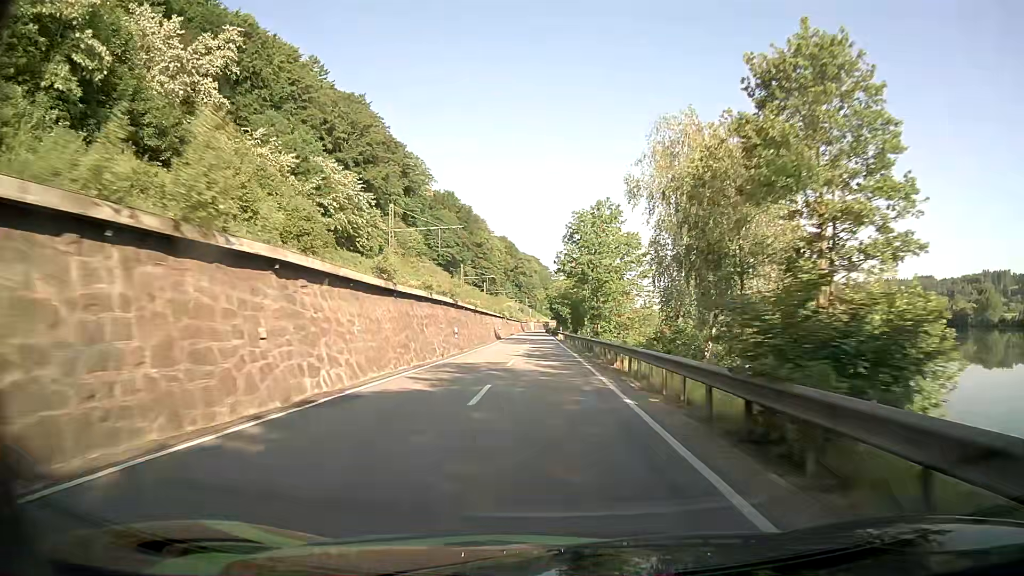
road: primary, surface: asphalt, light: Day
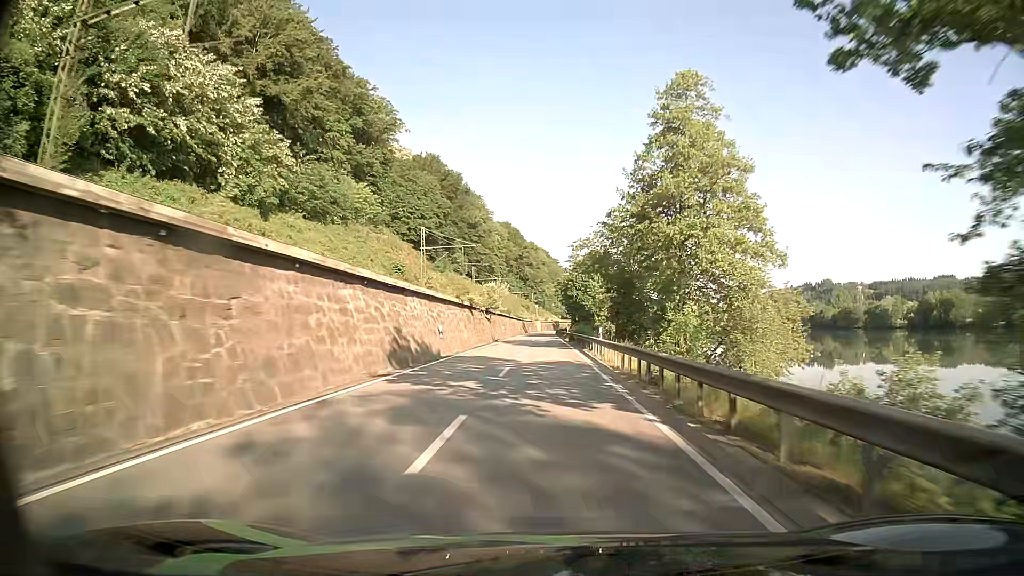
(-0.7, +53.3) m; -1°
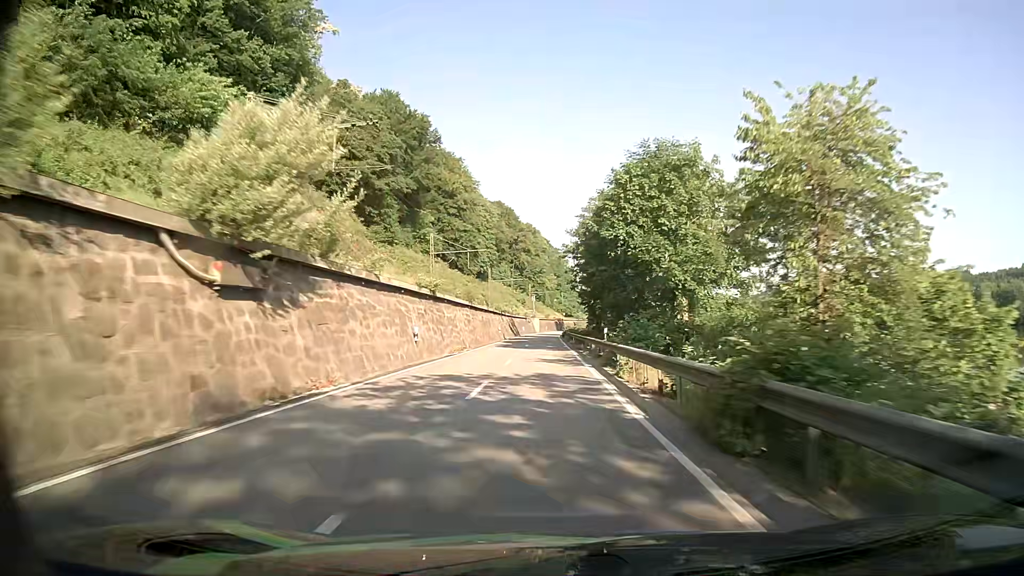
(-0.1, +53.5) m; 0°
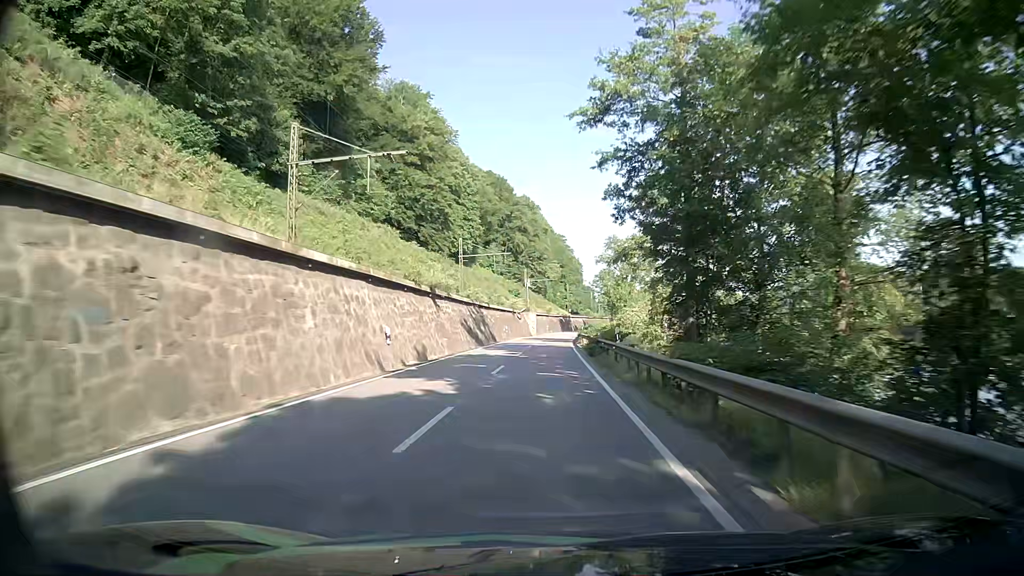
(+0.1, +53.3) m; 0°
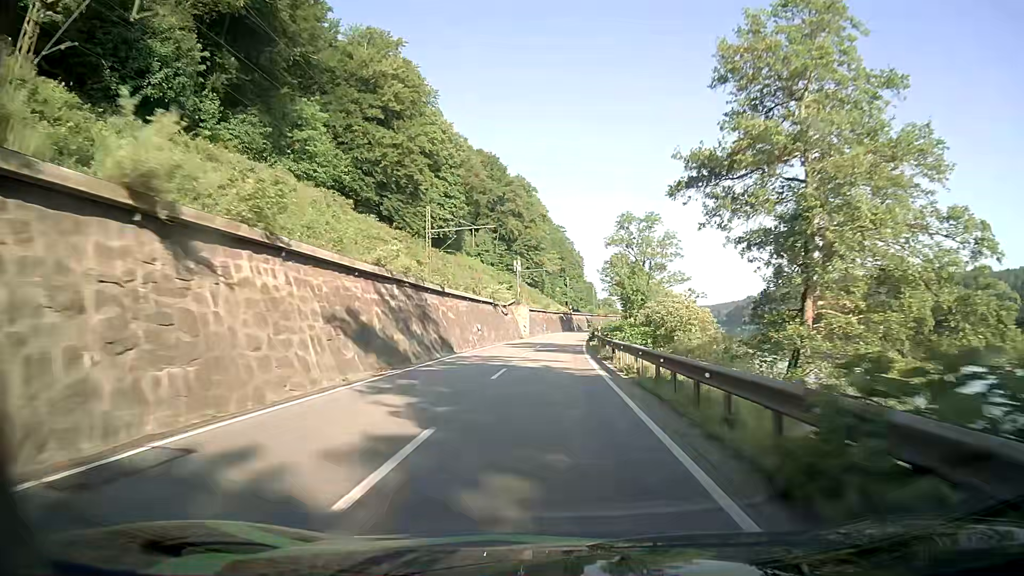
(-0.1, +26.2) m; 0°
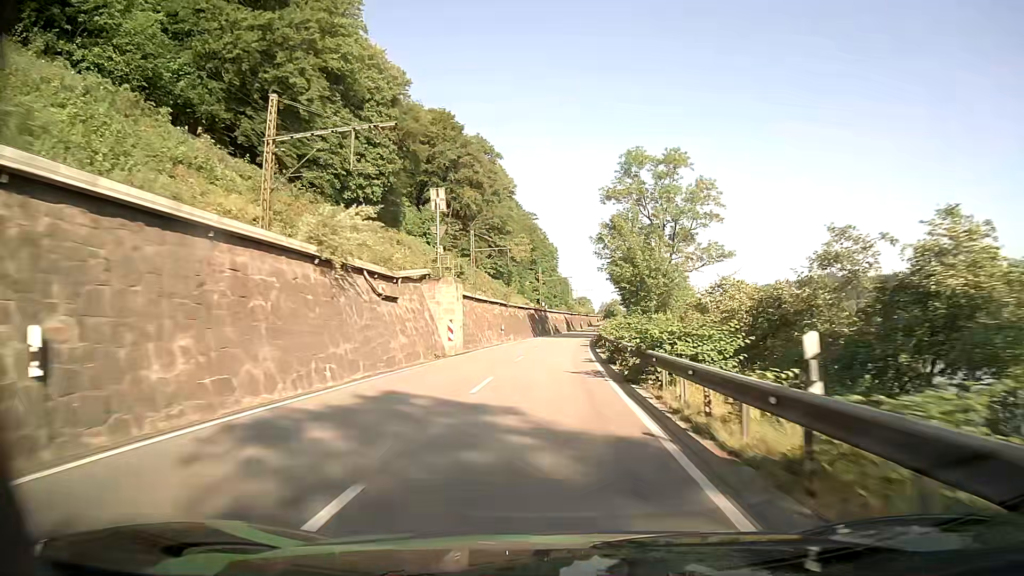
(+0.7, +39.2) m; +3°
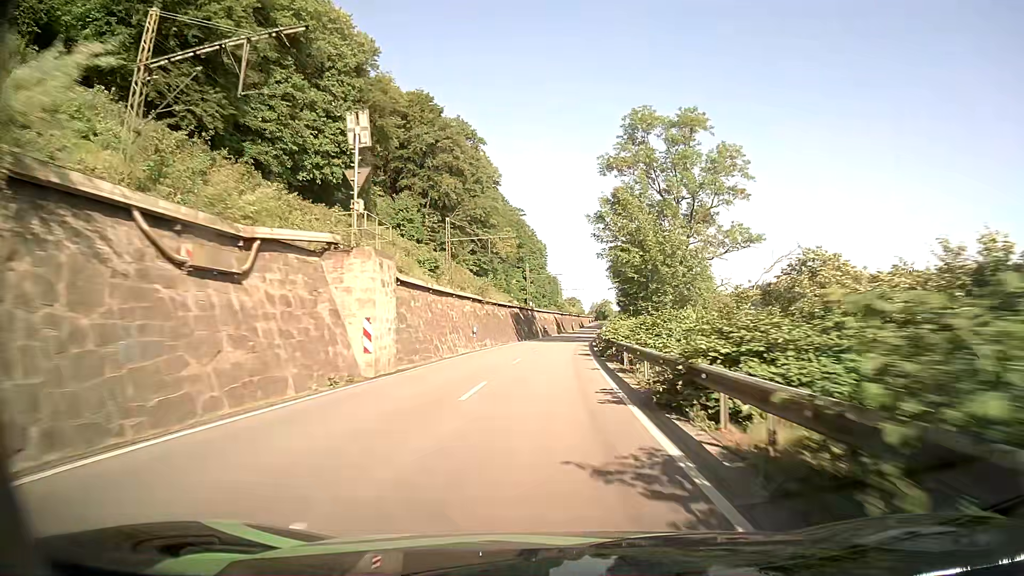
(+0.1, +13.1) m; +1°
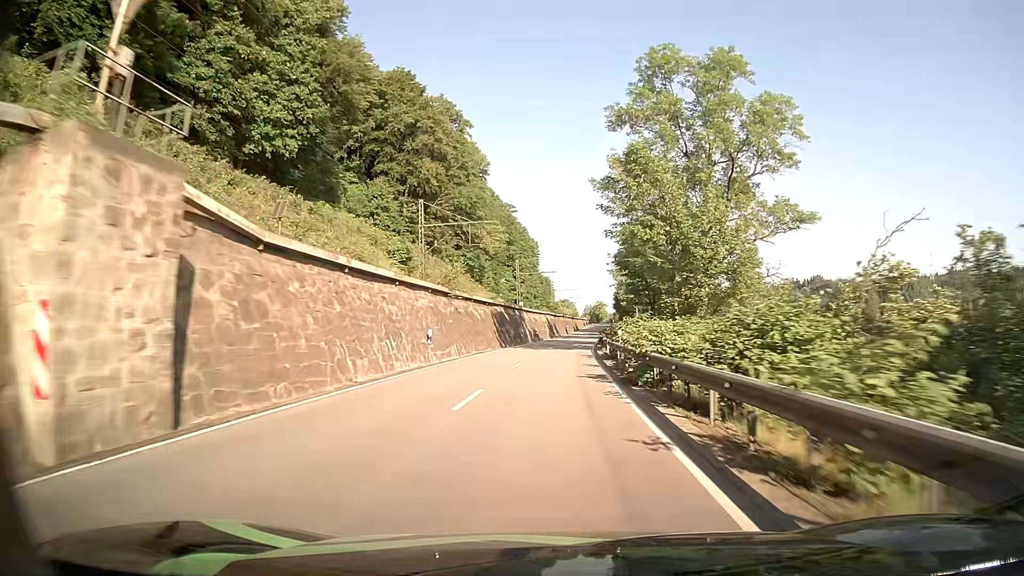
(+0.1, +13.2) m; 0°
(0, +10) (0, +20) (+1, +30) (+1, +40) (+2, +50) (+3, +60) (+4, +70) (+5, +80) (+5, +90) (+7, +100) m
